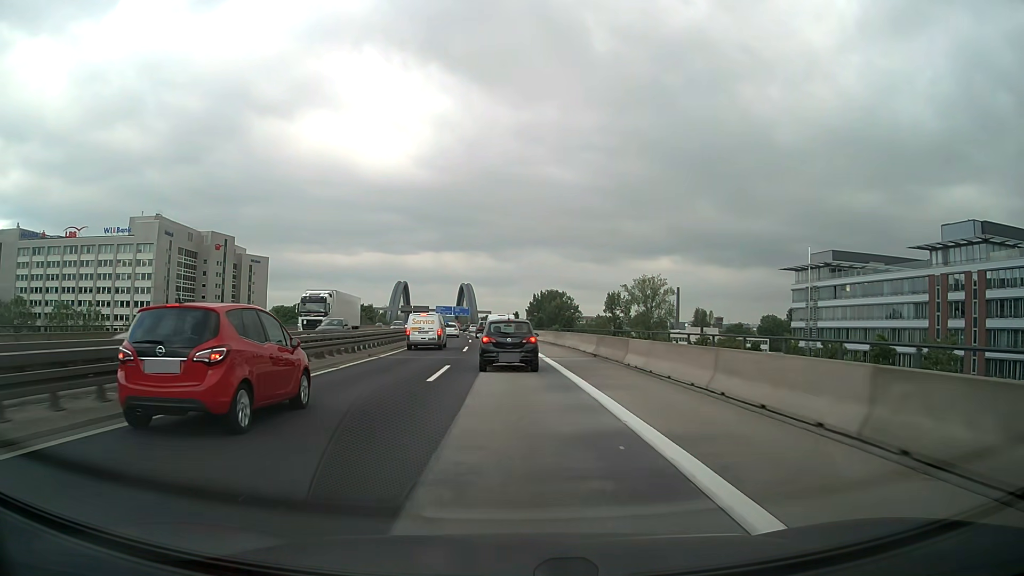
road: motorway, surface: asphalt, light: Day
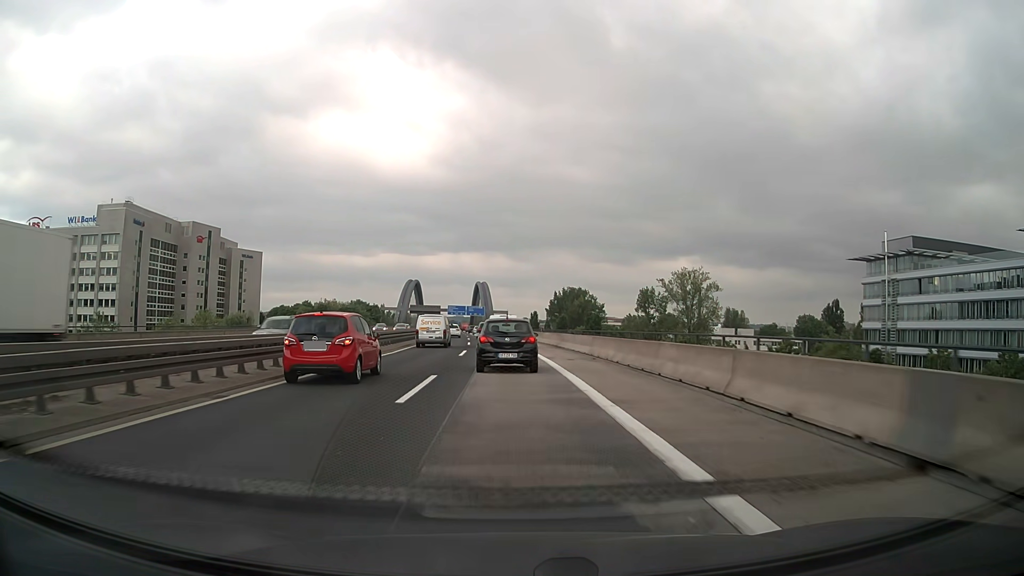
(-0.3, +22.4) m; -1°
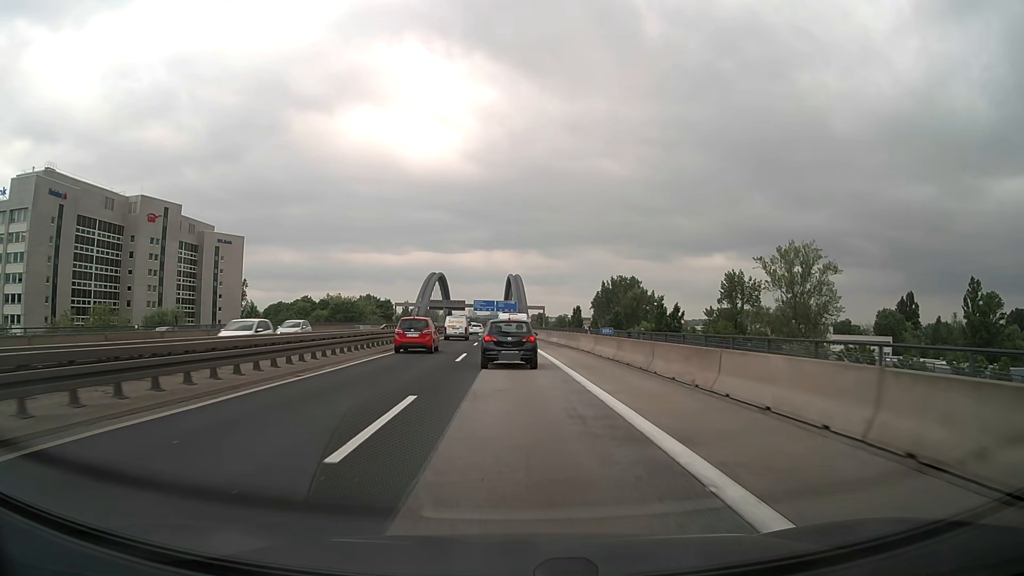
(-1.1, +40.8) m; -3°
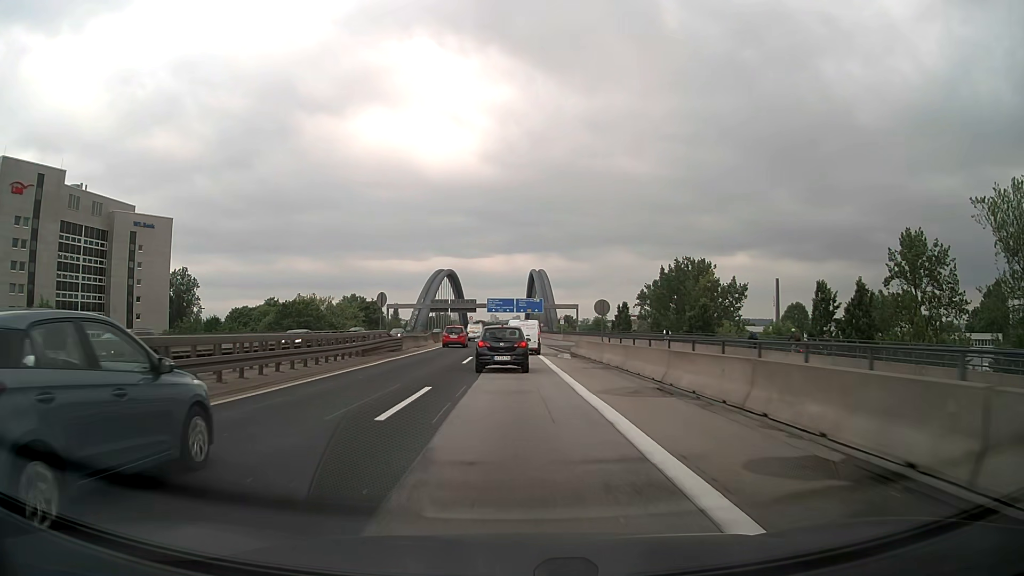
(-0.8, +50.6) m; -2°
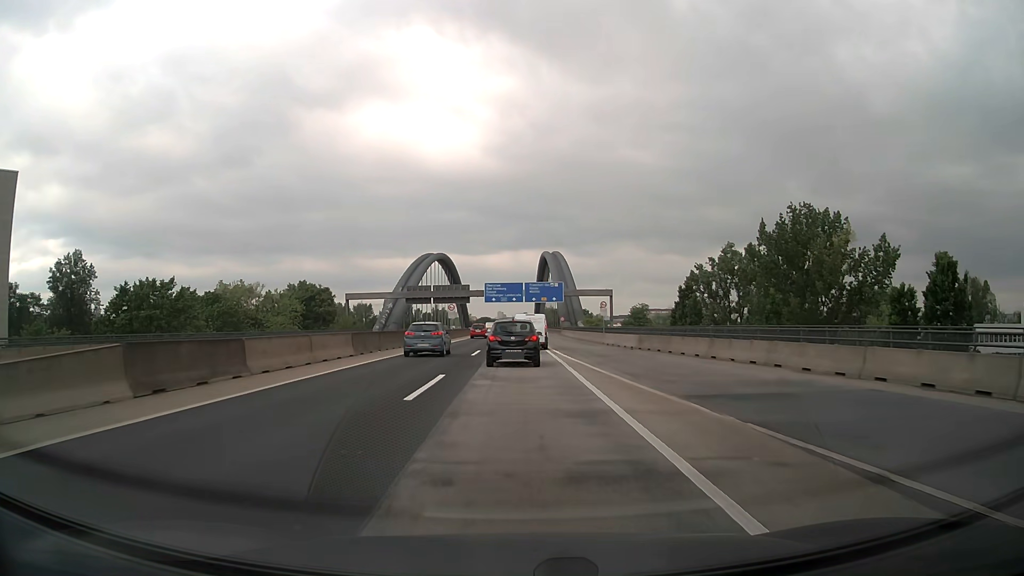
(-0.6, +51.6) m; -1°
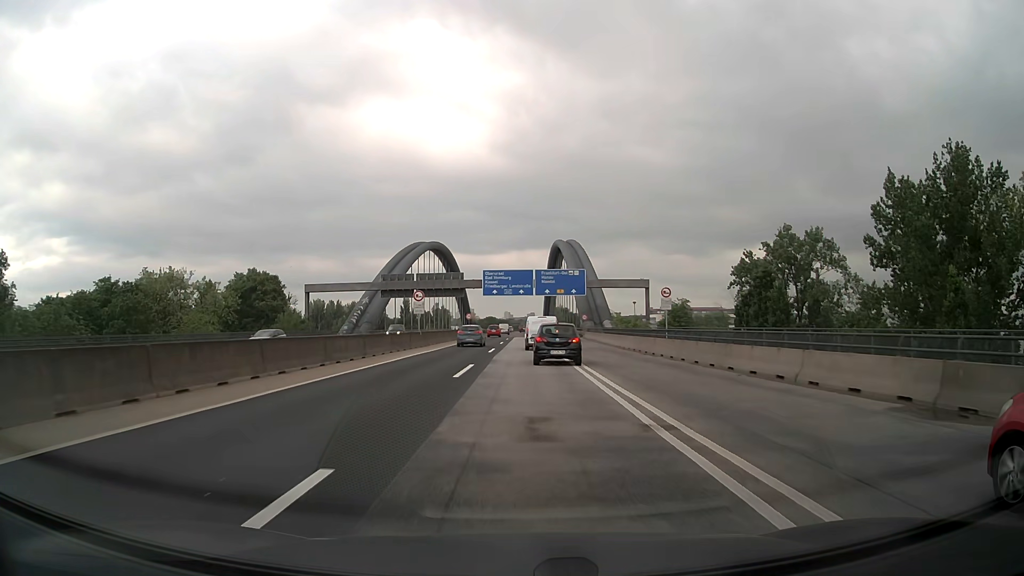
(-0.1, +29.7) m; -1°
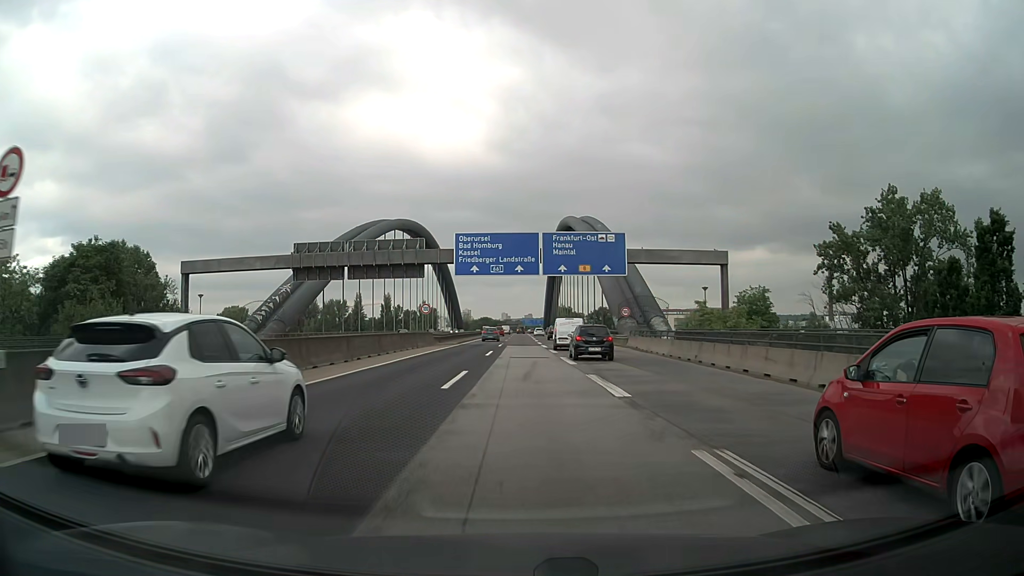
(+0.3, +39.3) m; 0°
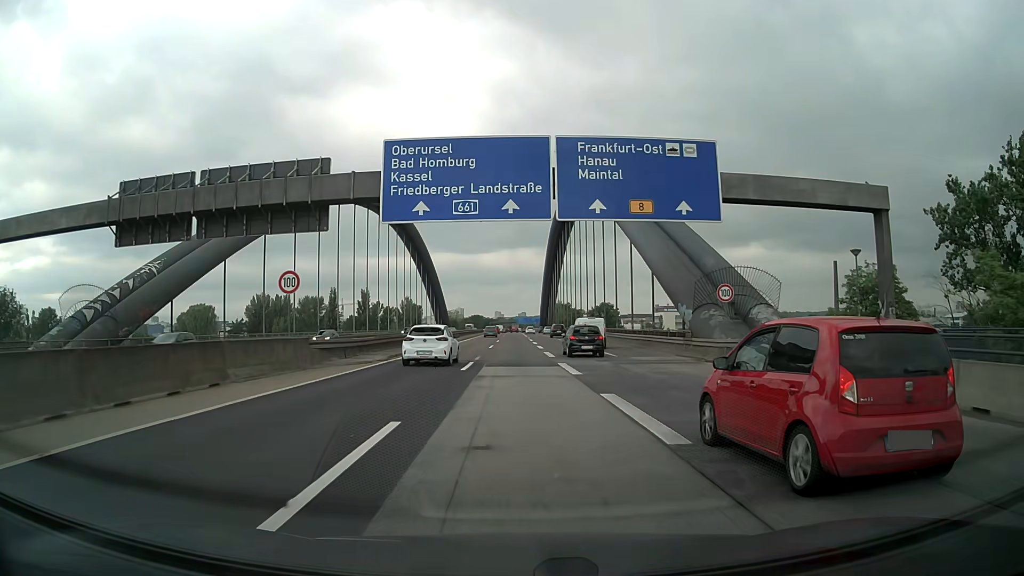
(+0.2, +29.4) m; +1°
(0, +10) (0, +20) (+1, +30) (+1, +40) (+2, +50) (+3, +60) (+4, +70) (+5, +80) (+5, +90) (+5, +100) m
